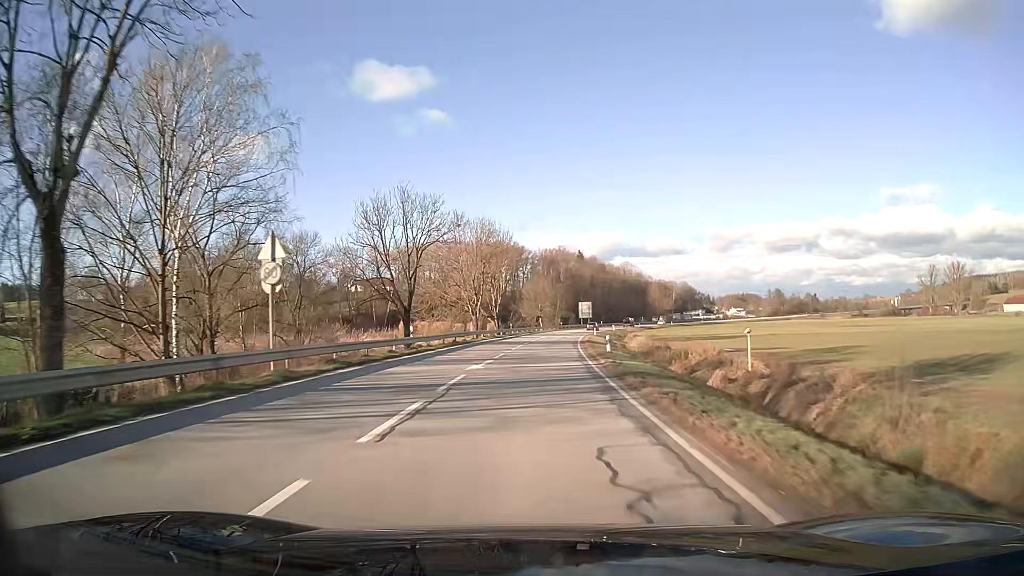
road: secondary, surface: asphalt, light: Day
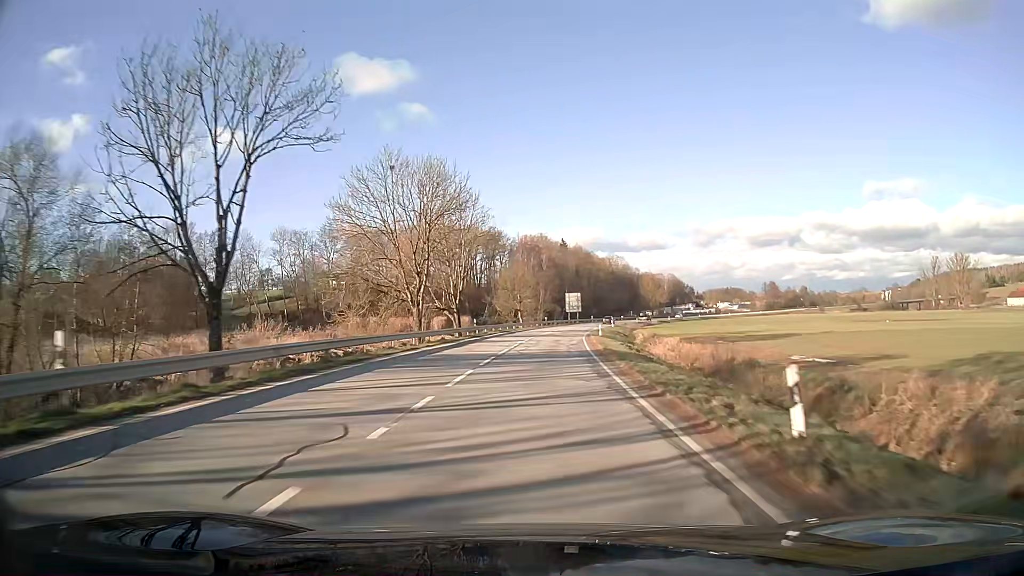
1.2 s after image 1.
(+0.4, +25.1) m; +2°
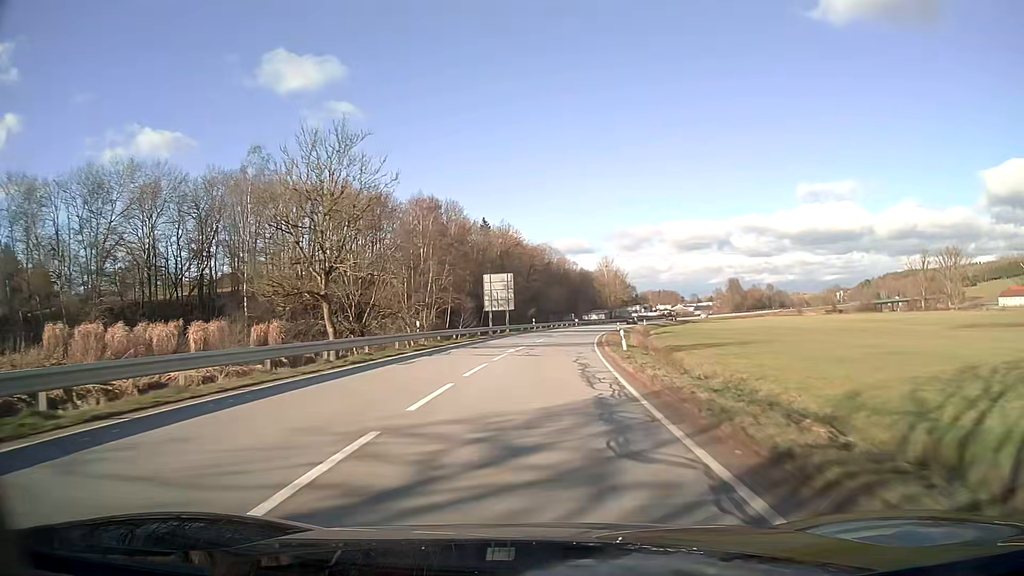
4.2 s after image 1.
(+3.5, +64.3) m; +6°
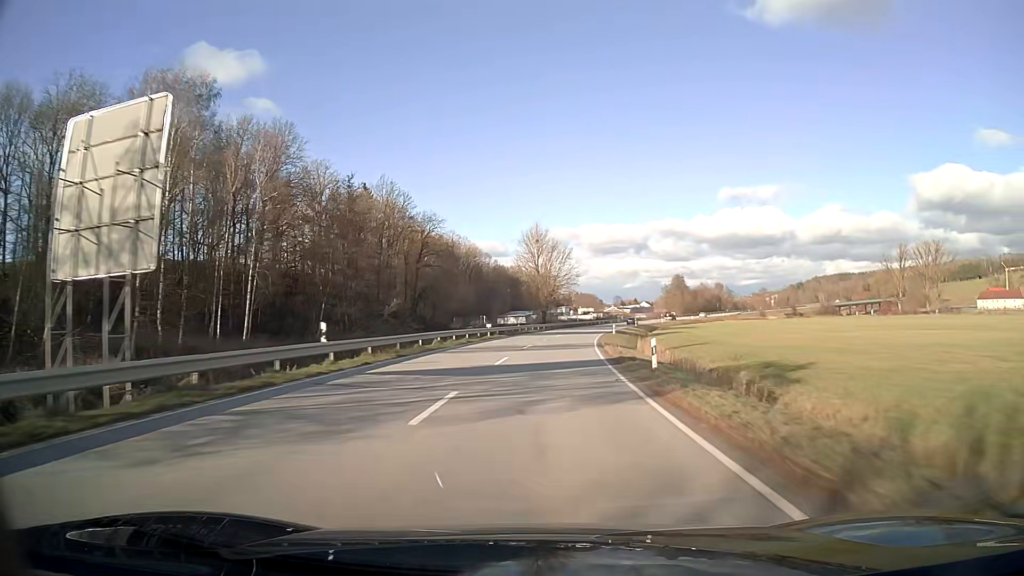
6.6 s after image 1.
(+3.5, +55.5) m; +8°
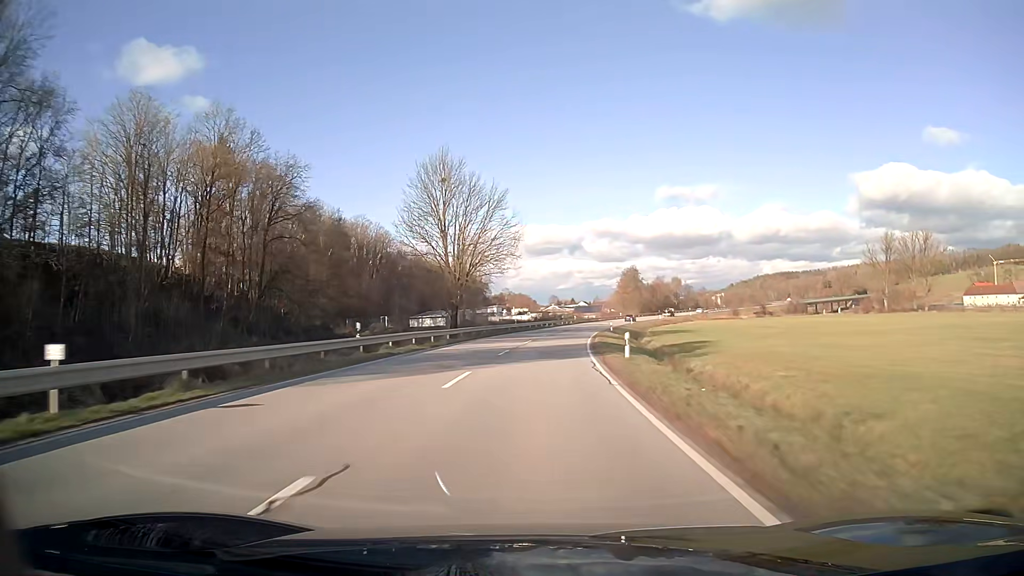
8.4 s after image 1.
(+2.2, +43.6) m; +6°
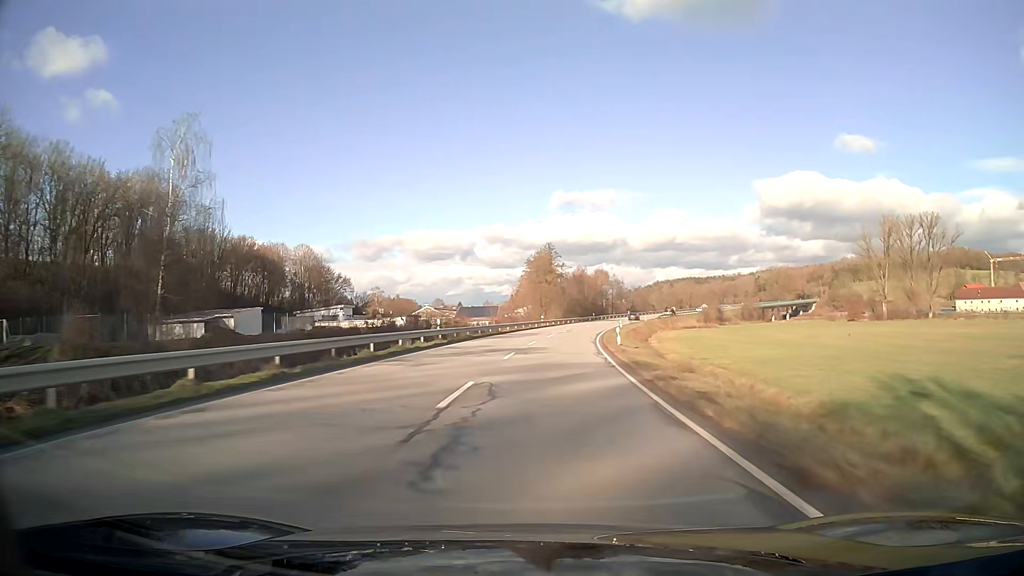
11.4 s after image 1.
(+6.0, +75.7) m; +10°
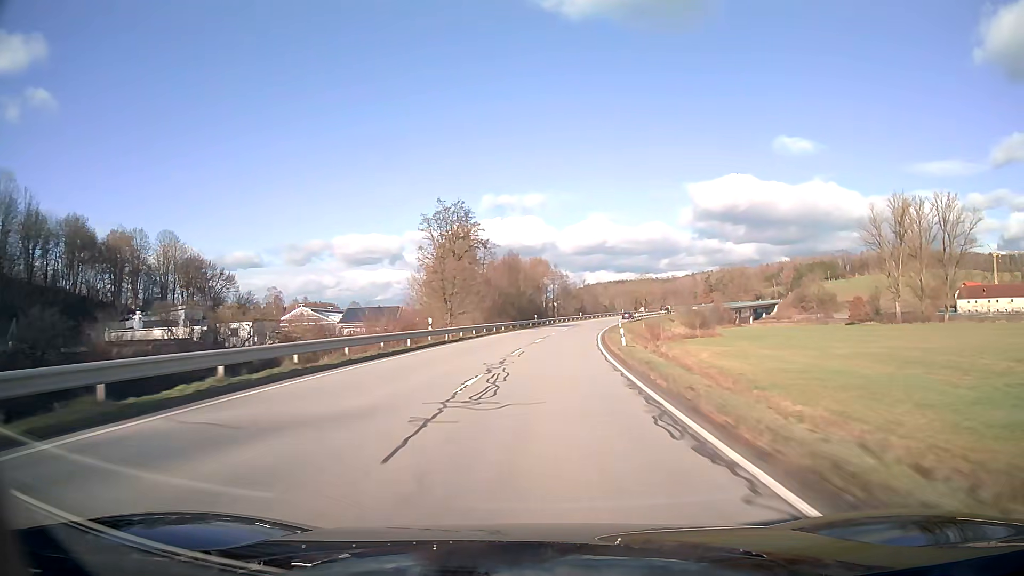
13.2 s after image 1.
(+2.5, +46.4) m; +6°
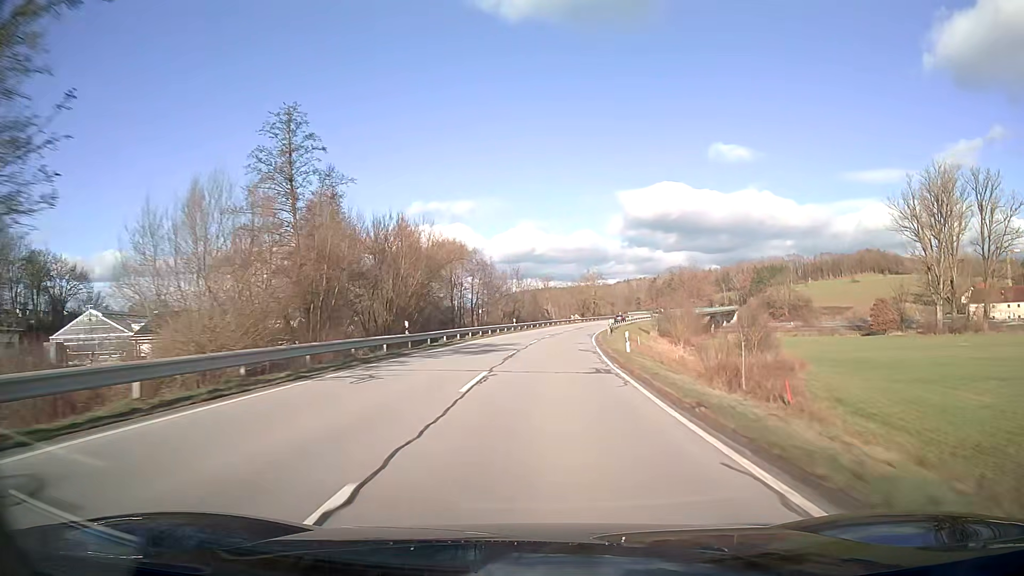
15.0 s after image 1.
(+2.6, +46.7) m; +6°
(0, +10) (0, +20) (+1, +30) (+2, +40) (+3, +50) (+4, +60) (+5, +70) (+7, +80) (+8, +89) (+10, +99) m
